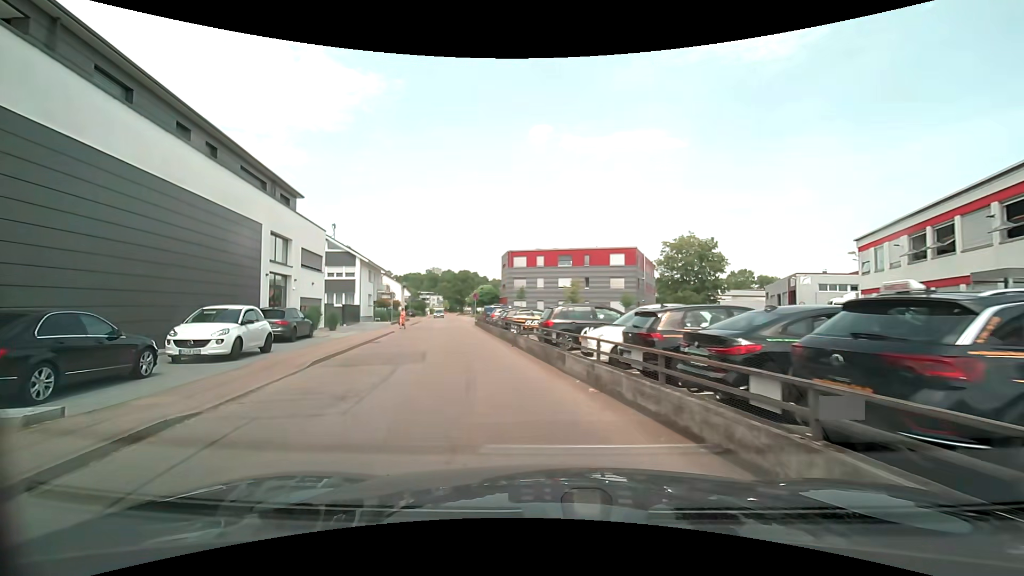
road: unclassified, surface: asphalt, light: Day
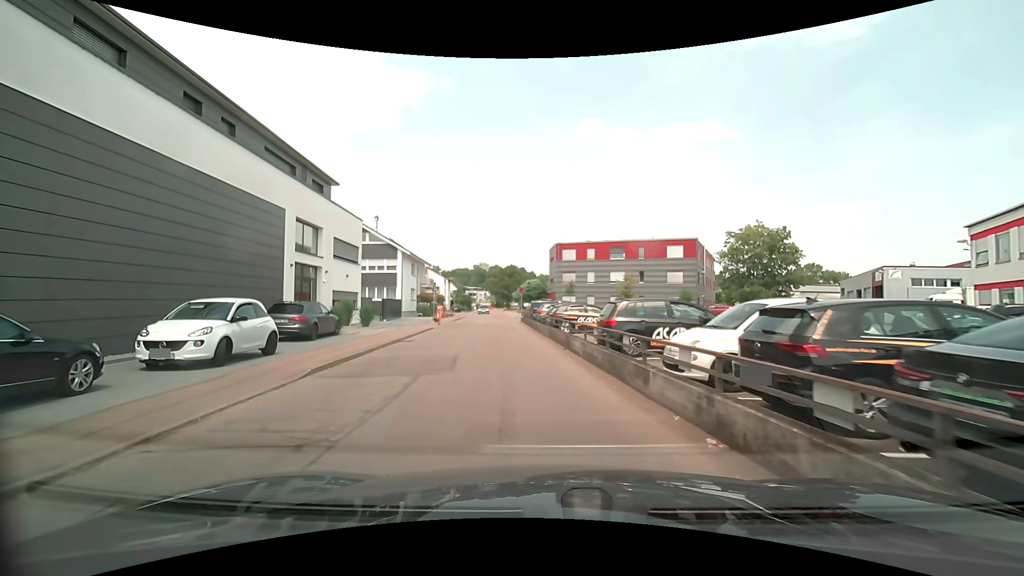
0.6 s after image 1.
(-0.2, +3.3) m; -7°
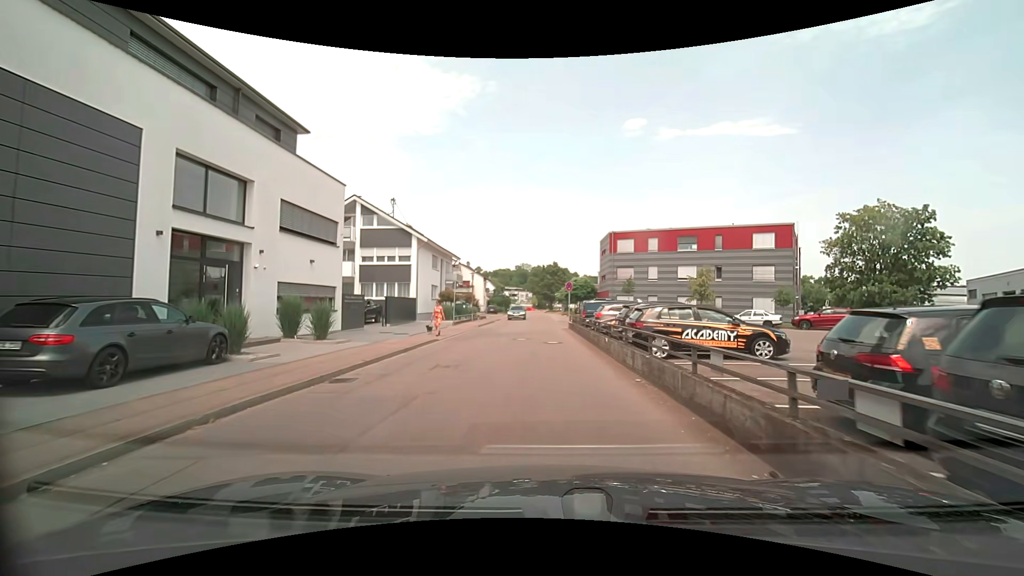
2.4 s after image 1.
(-0.6, +11.0) m; -5°
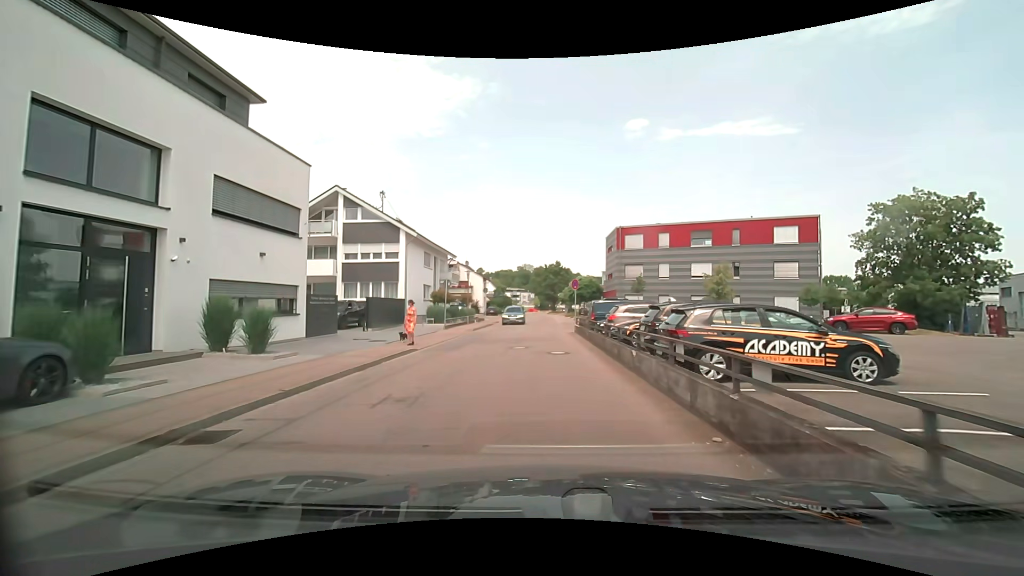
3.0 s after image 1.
(0.0, +3.9) m; 0°
